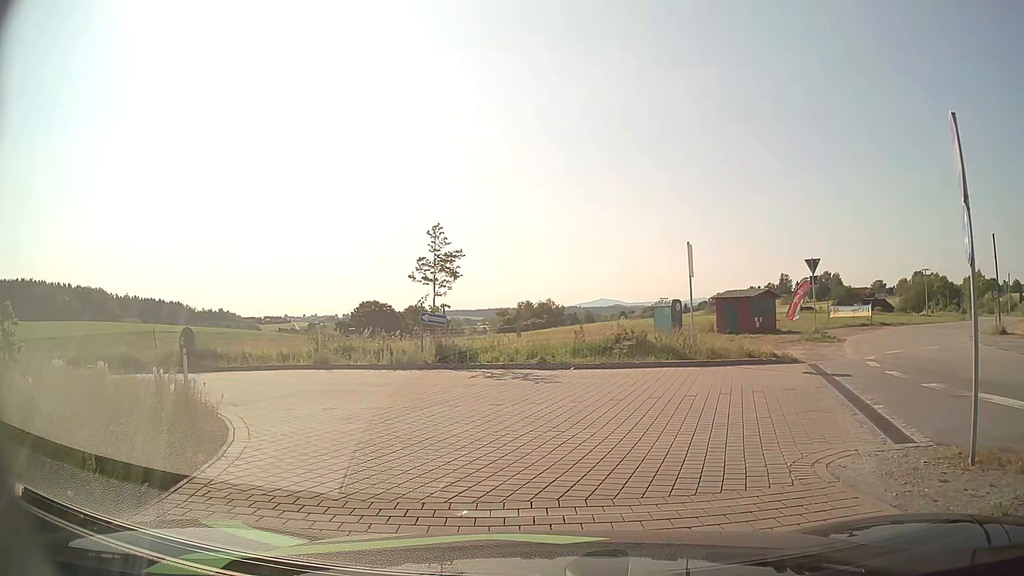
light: Day
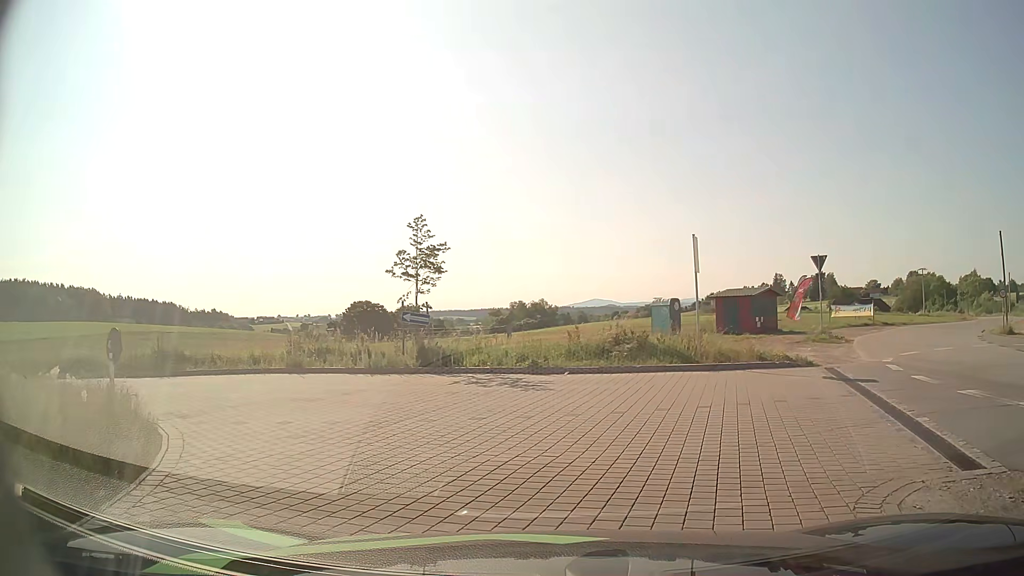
(0.0, +1.6) m; 0°
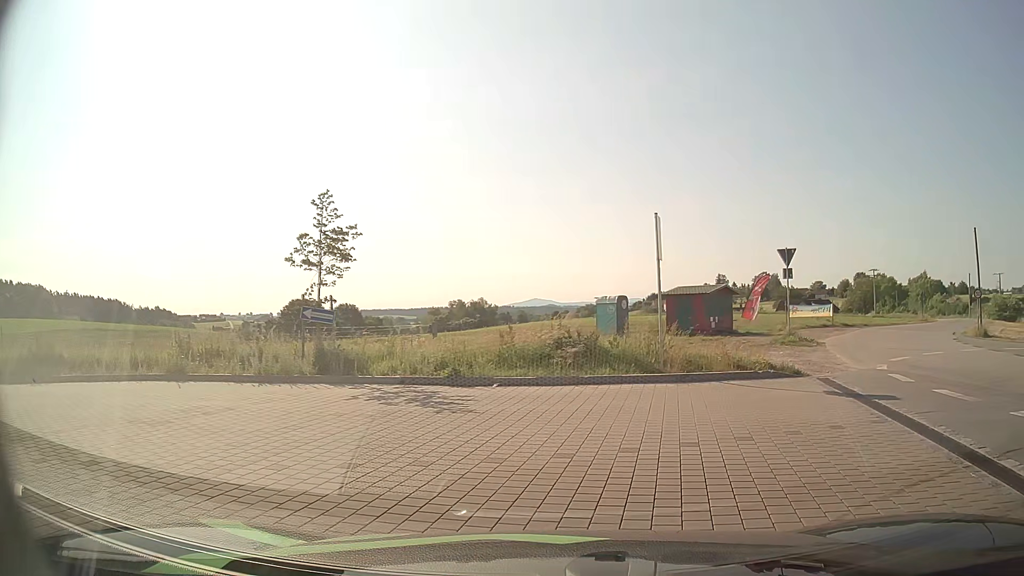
(+0.1, +3.3) m; +6°
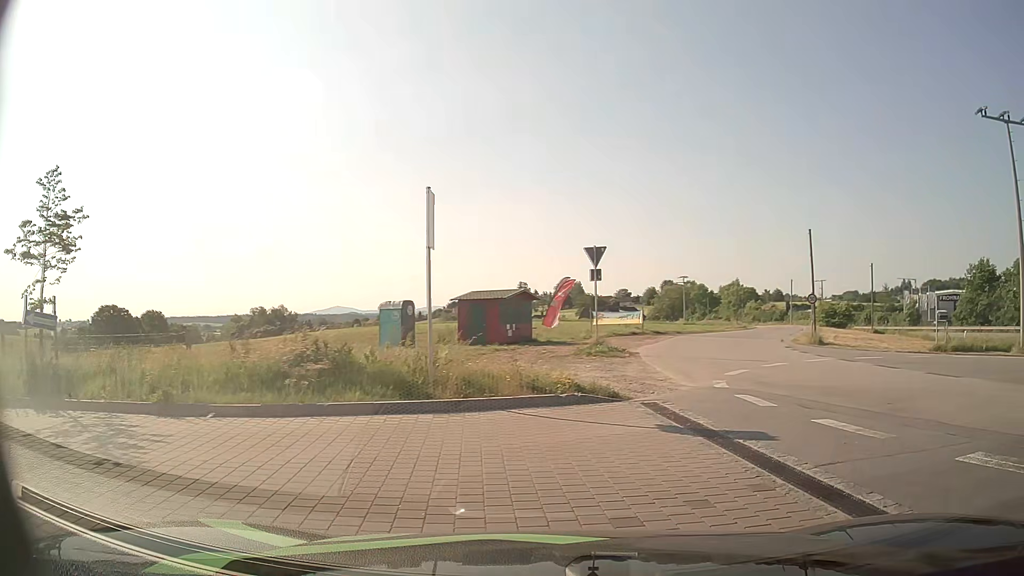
(+0.5, +3.3) m; +16°
